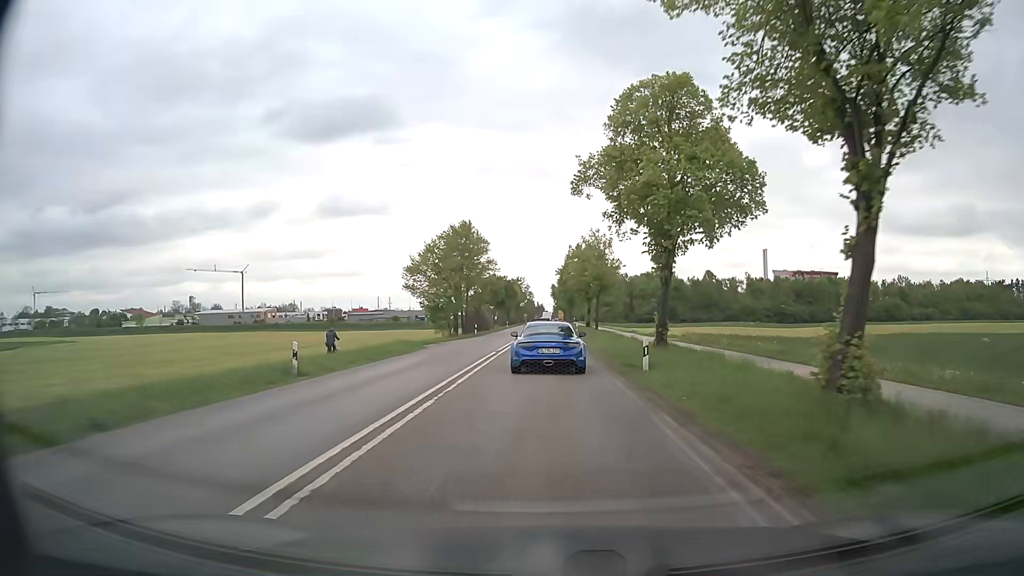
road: secondary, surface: asphalt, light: Day
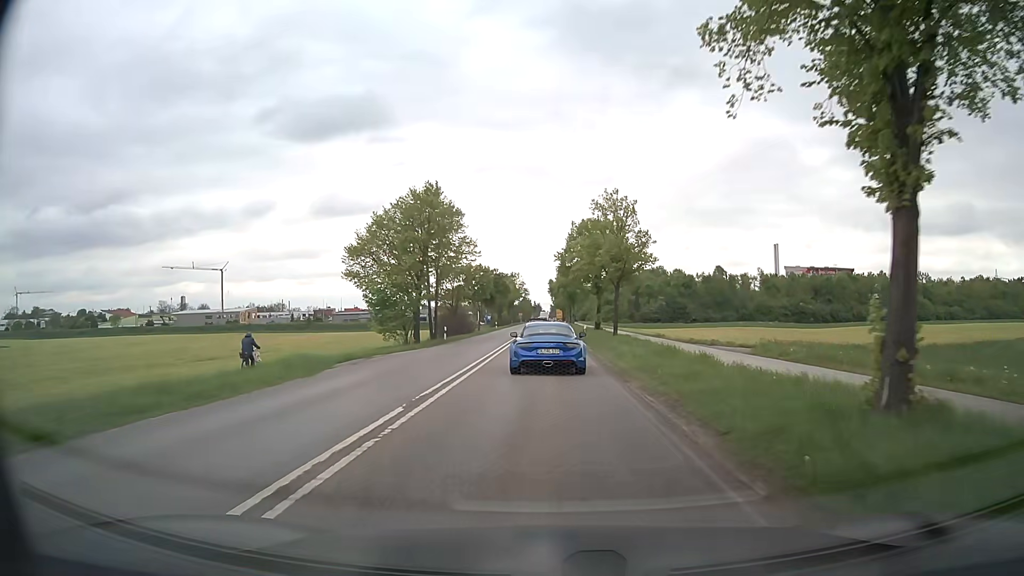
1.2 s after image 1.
(0.0, +17.0) m; 0°
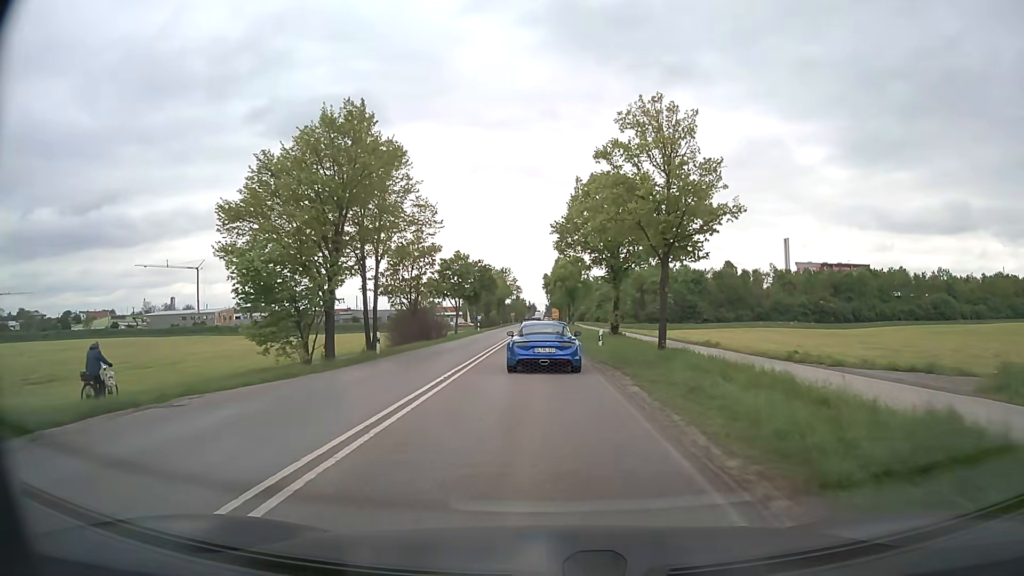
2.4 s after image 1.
(+0.1, +16.7) m; +1°
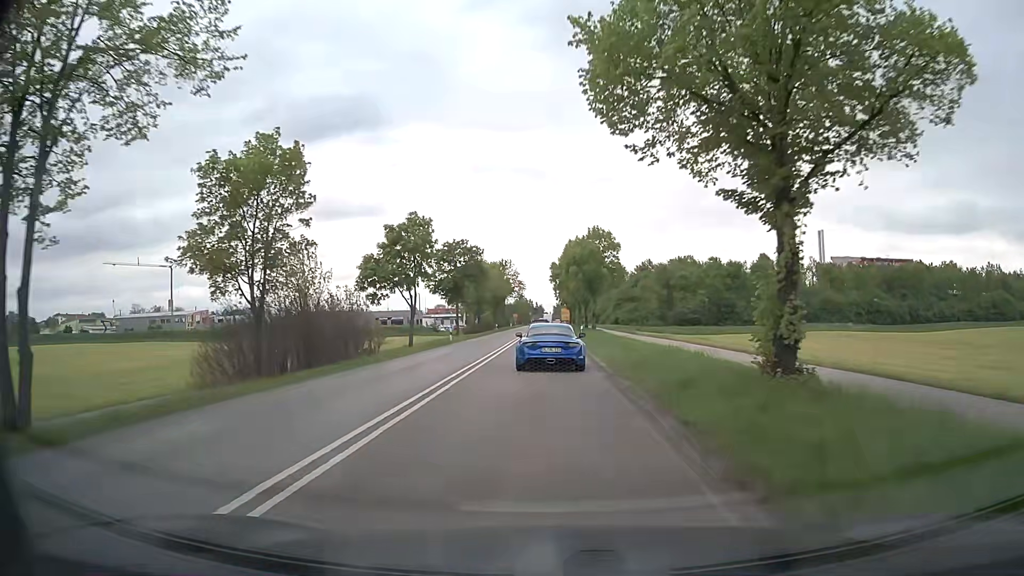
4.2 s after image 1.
(-0.2, +25.3) m; -1°
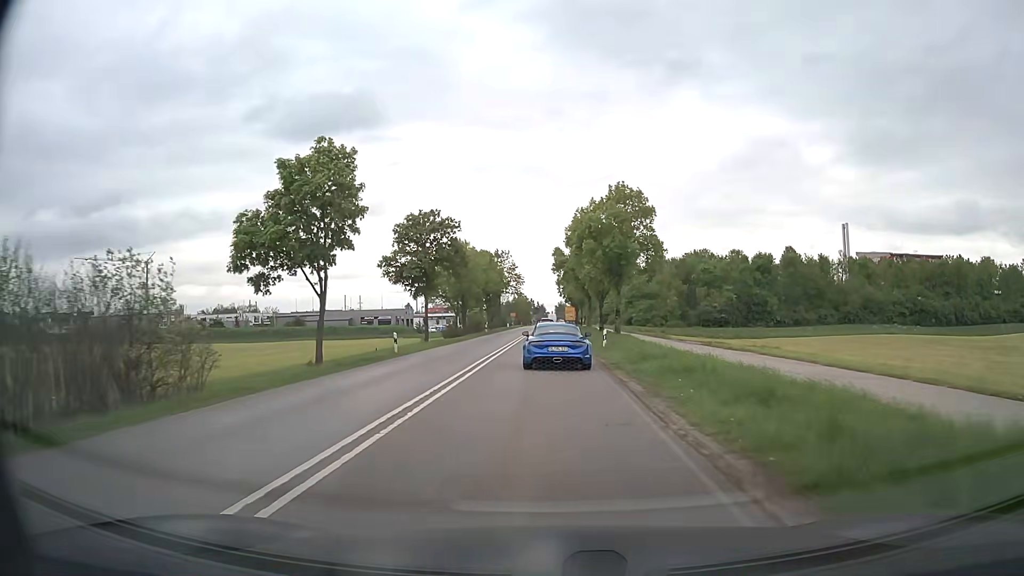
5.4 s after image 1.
(0.0, +17.5) m; 0°
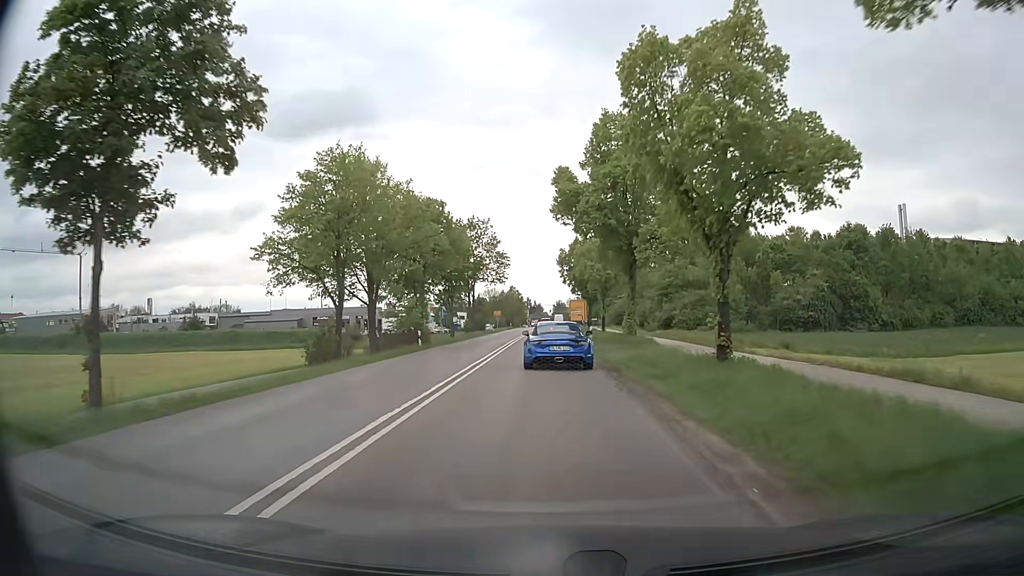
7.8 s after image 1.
(+0.1, +36.4) m; 0°
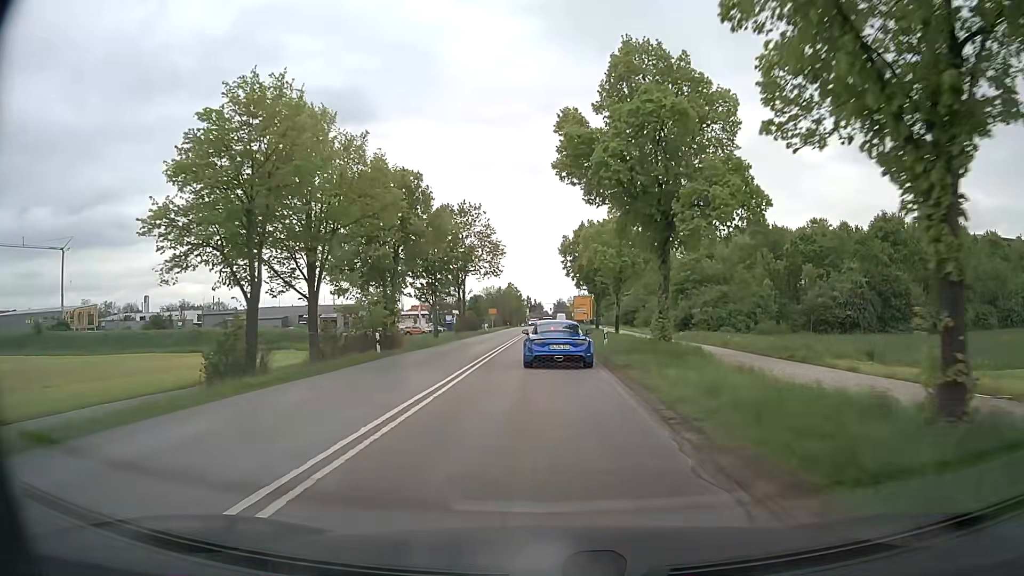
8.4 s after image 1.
(0.0, +8.9) m; +1°
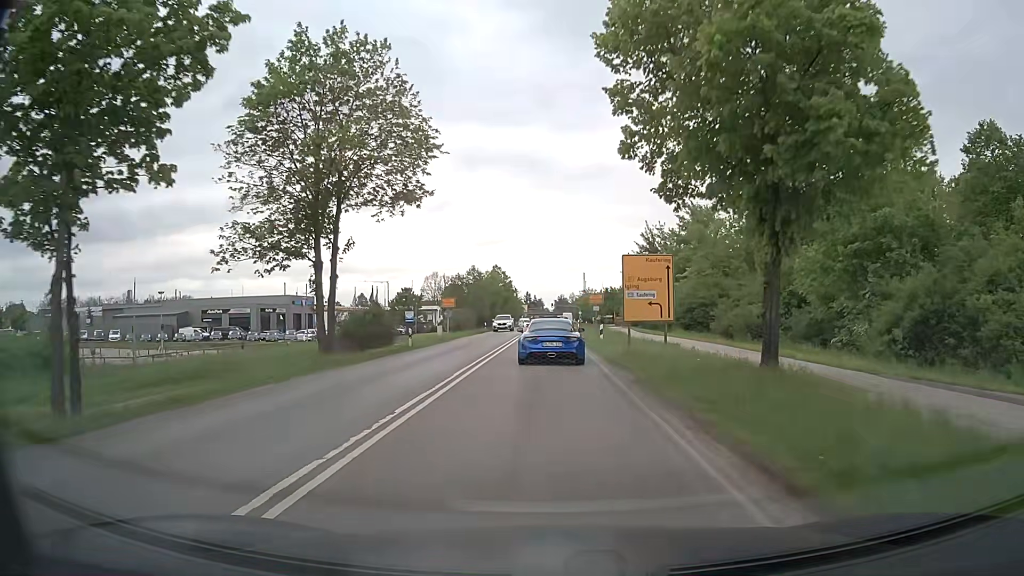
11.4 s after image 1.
(-0.4, +41.3) m; 0°
(0, +10) (0, +20) (0, +30) (0, +40) (0, +50) (0, +60) (0, +70) (+1, +80) (+2, +90) (+2, +100) m
